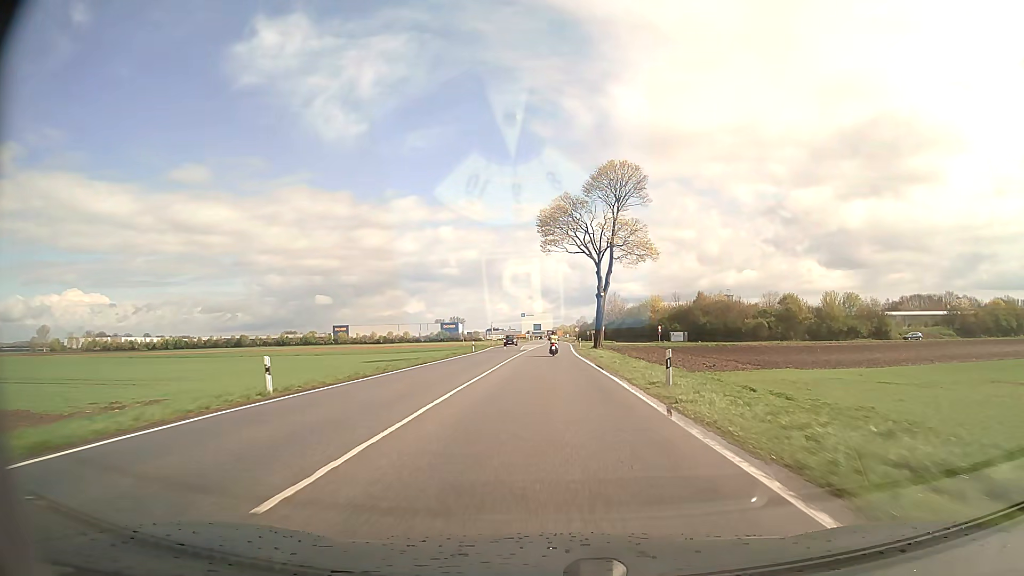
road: secondary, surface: asphalt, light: Day
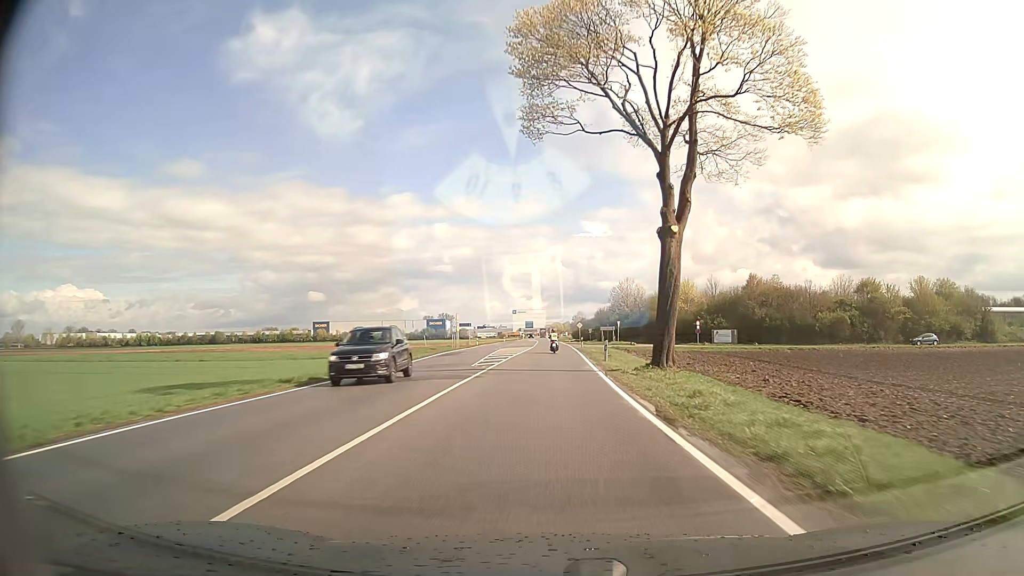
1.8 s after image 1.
(+0.1, +36.5) m; +1°
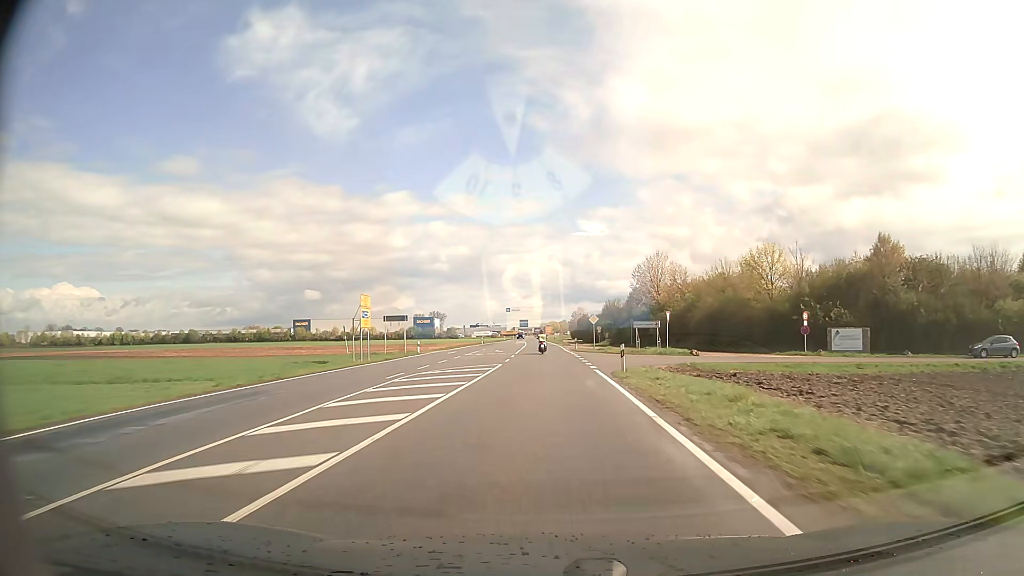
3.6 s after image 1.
(+0.3, +38.4) m; +1°
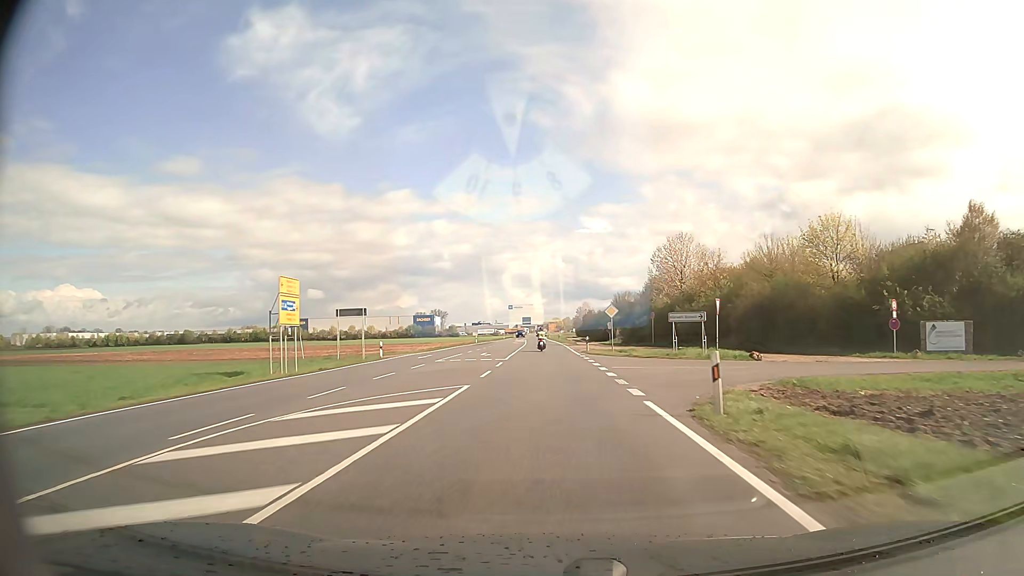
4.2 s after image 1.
(-0.1, +13.1) m; 0°
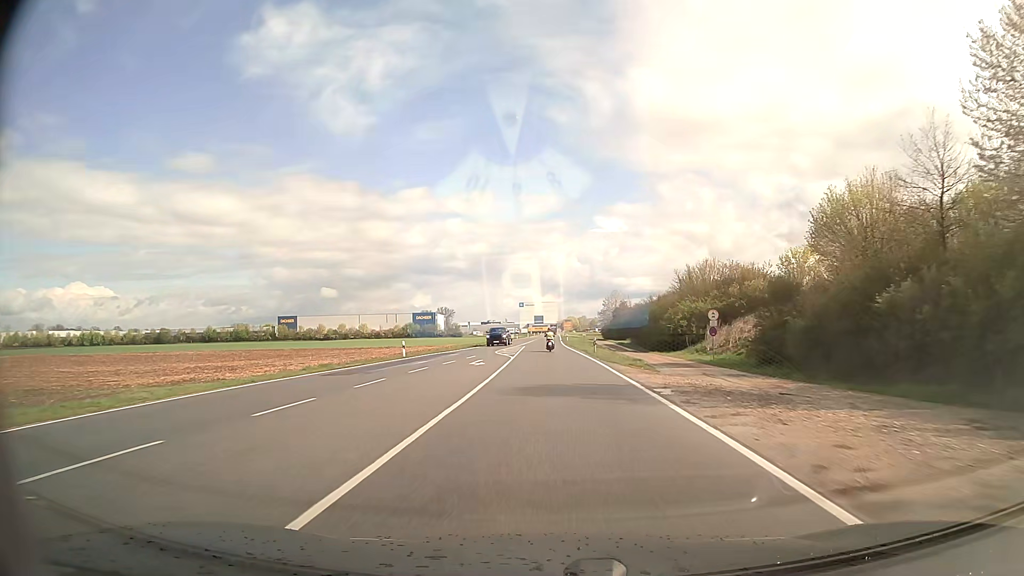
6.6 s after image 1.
(-0.6, +53.3) m; -1°
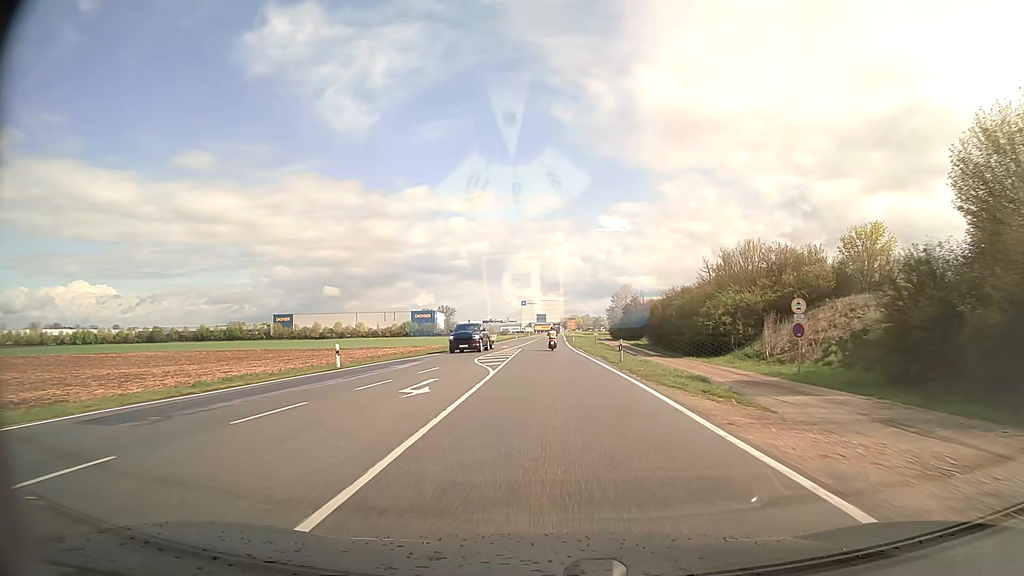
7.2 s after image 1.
(0.0, +13.5) m; 0°
(0, +10) (0, +20) (0, +30) (0, +40) (0, +50) (0, +60) (0, +70) (0, +80) (+1, +90) (+1, +100) m
